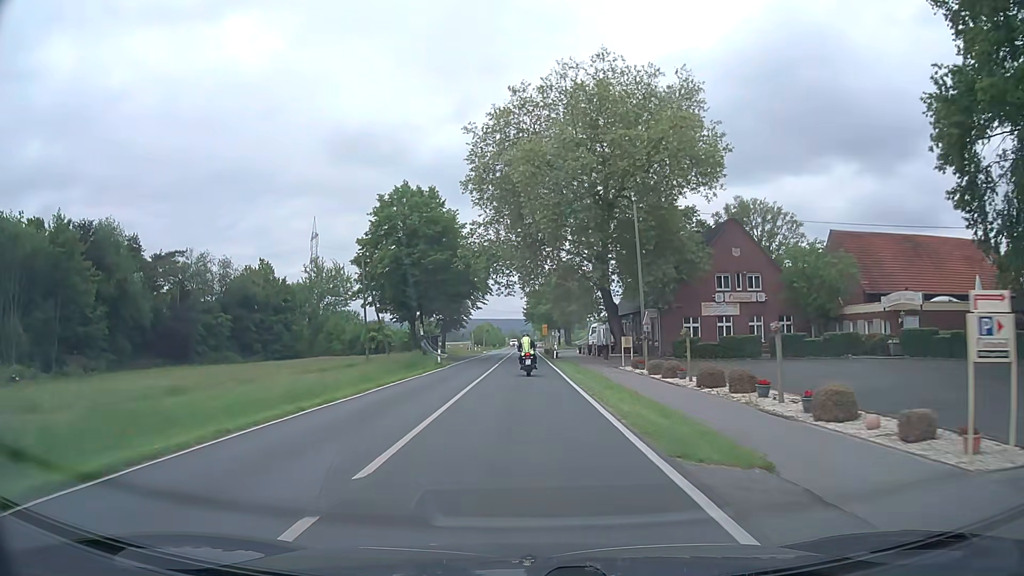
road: secondary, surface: asphalt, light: Day
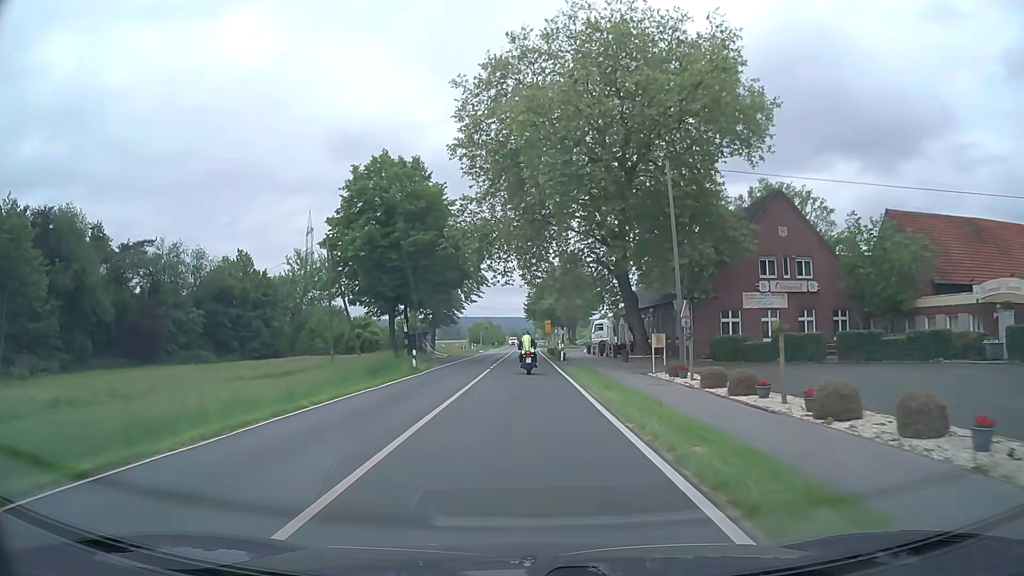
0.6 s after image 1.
(0.0, +9.5) m; 0°
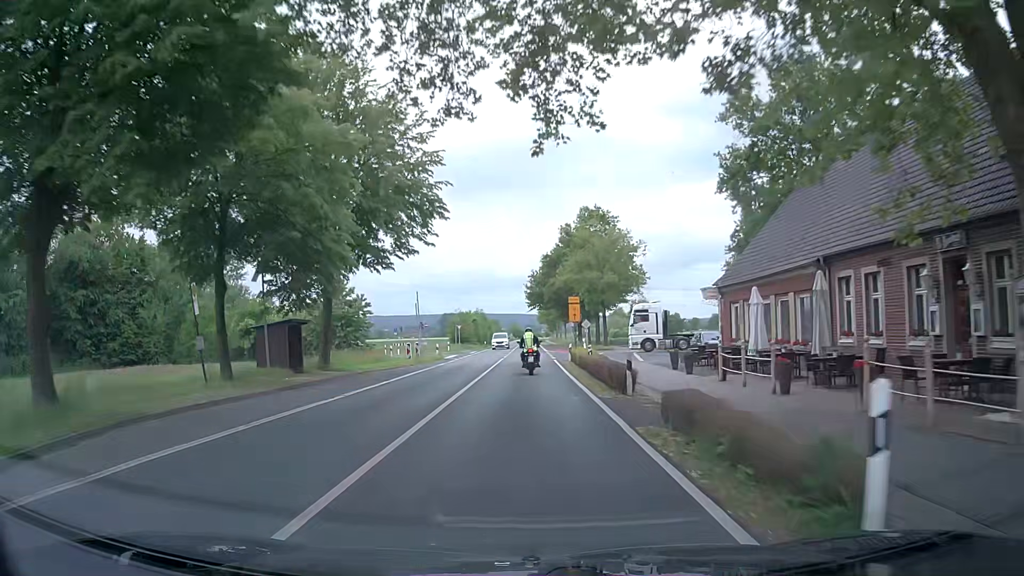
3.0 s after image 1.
(-0.1, +37.9) m; 0°
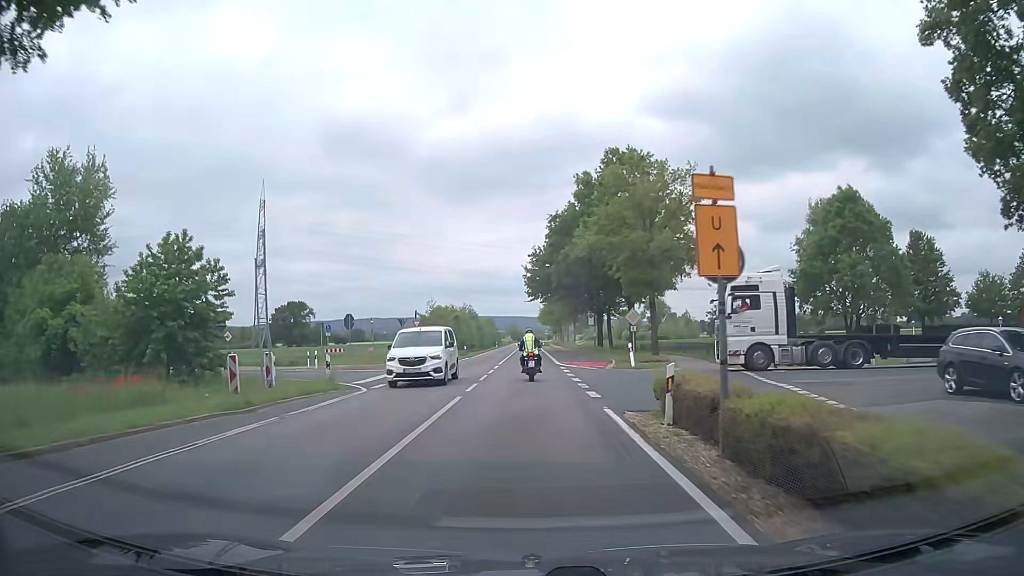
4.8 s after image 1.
(-0.2, +26.3) m; 0°
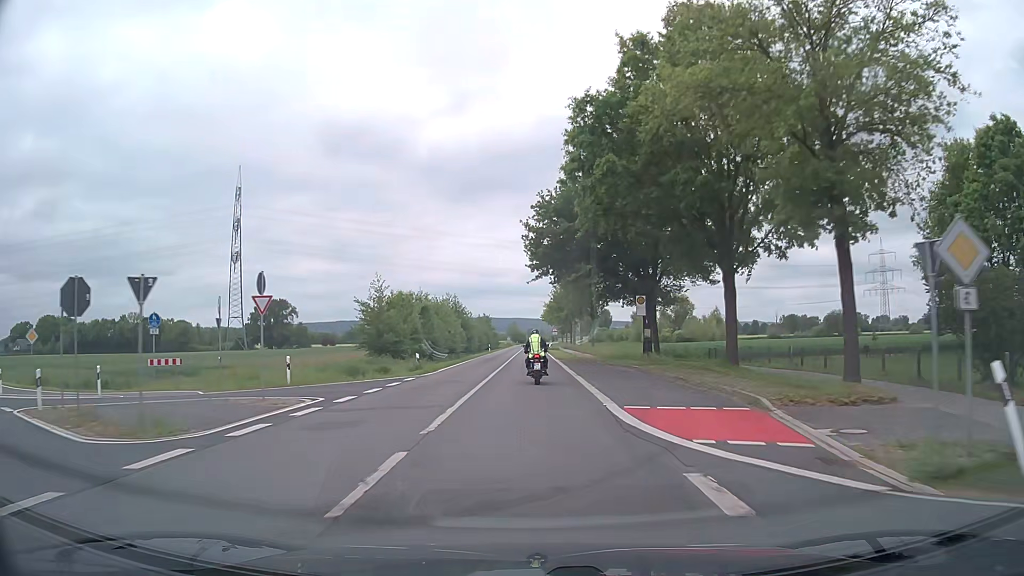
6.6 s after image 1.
(-0.2, +25.8) m; 0°
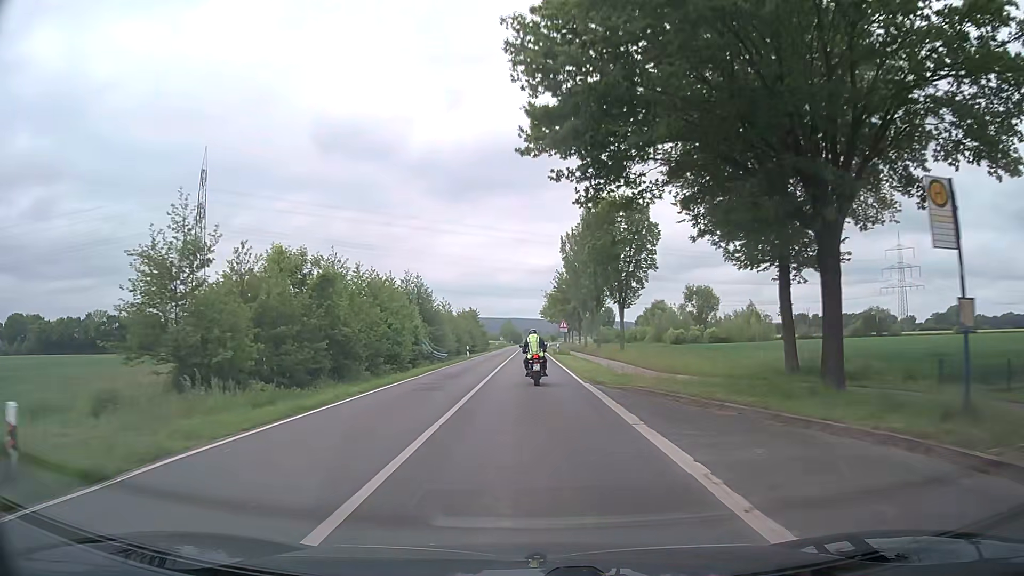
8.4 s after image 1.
(0.0, +26.4) m; 0°
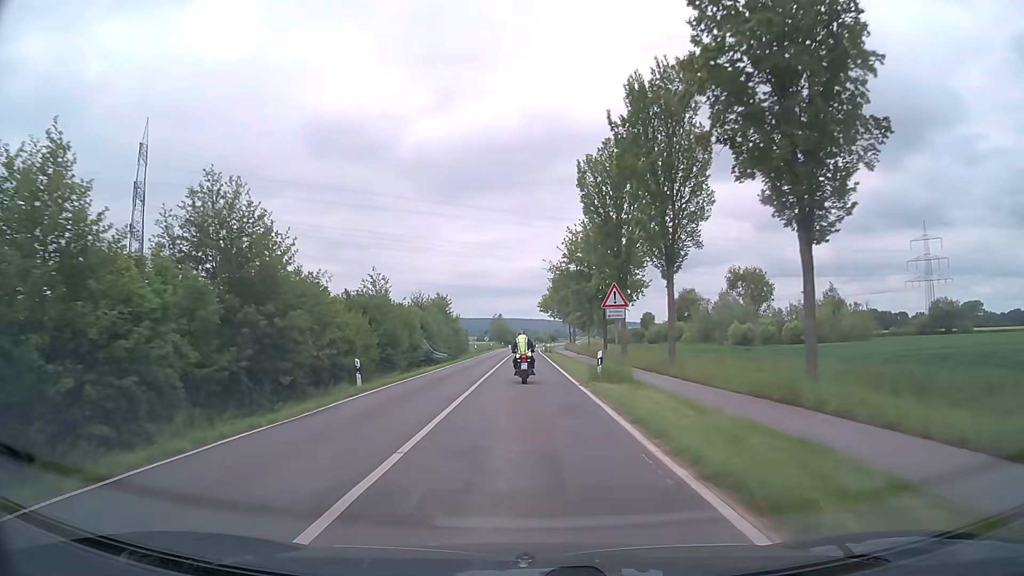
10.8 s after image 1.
(0.0, +35.8) m; 0°
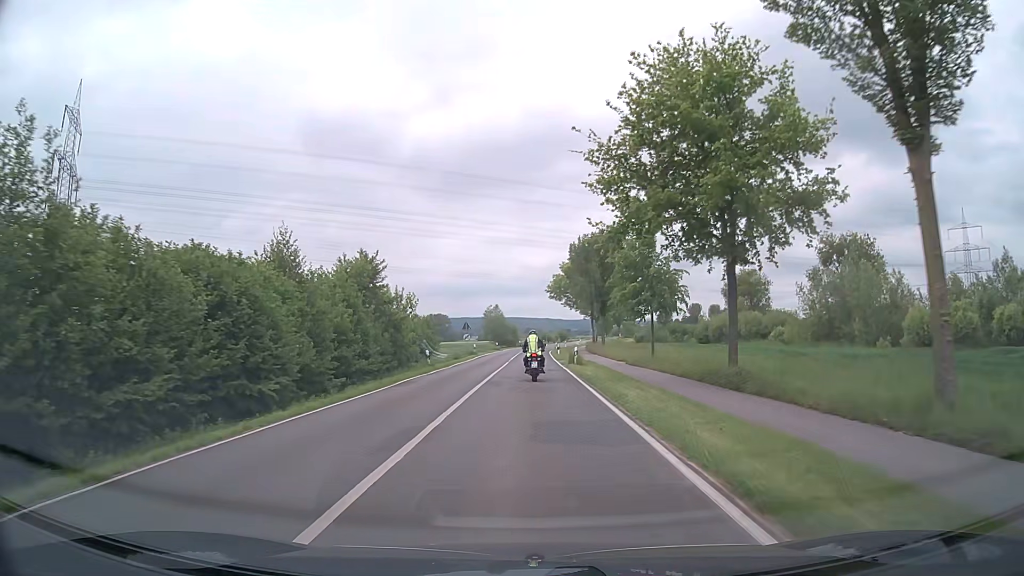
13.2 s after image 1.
(-0.1, +36.4) m; 0°
(0, +10) (0, +20) (0, +30) (0, +40) (0, +50) (0, +60) (0, +70) (+1, +80) (+1, +90) (+2, +100) m
